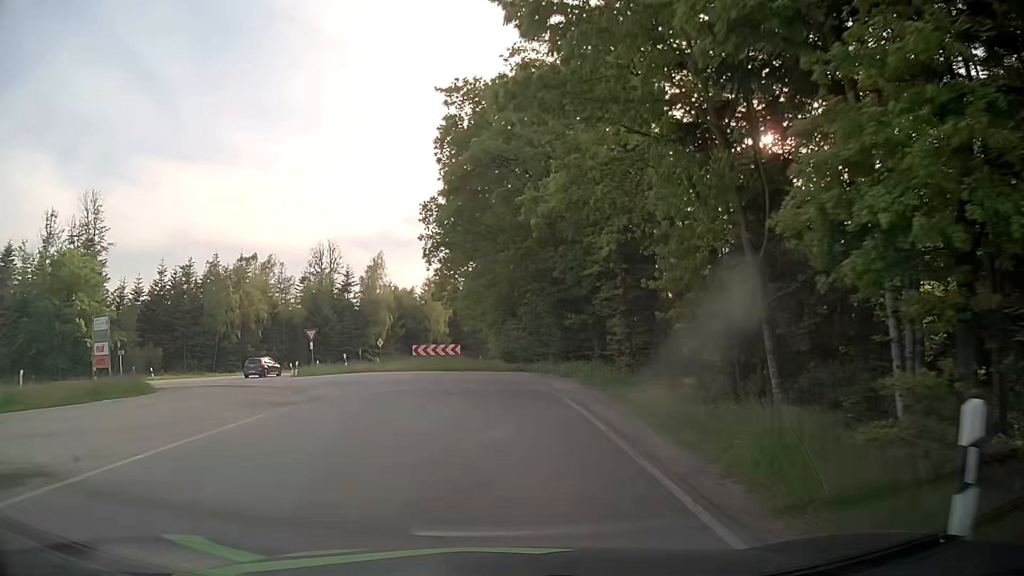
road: tertiary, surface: asphalt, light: Day
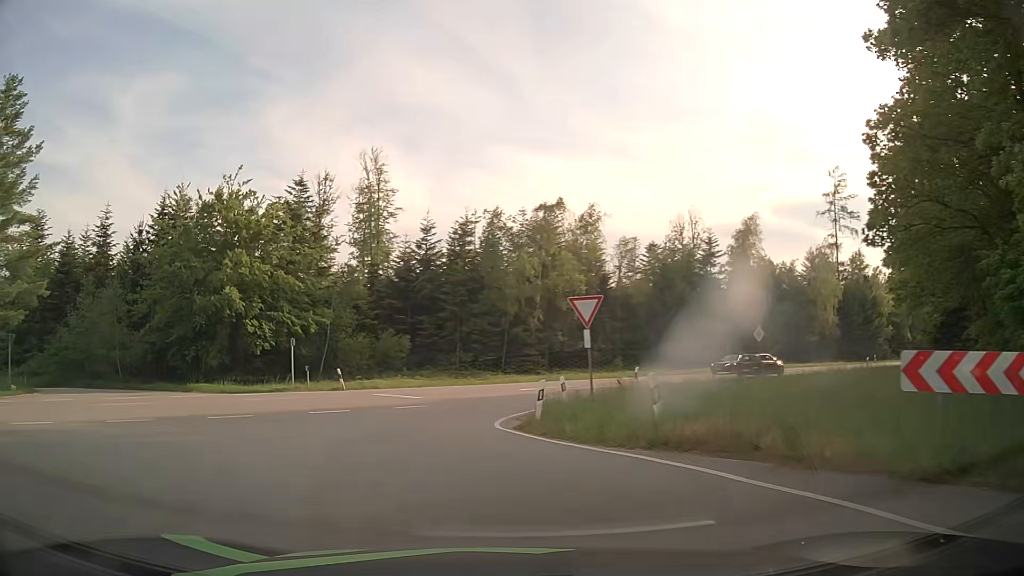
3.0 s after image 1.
(-4.2, +24.9) m; -32°
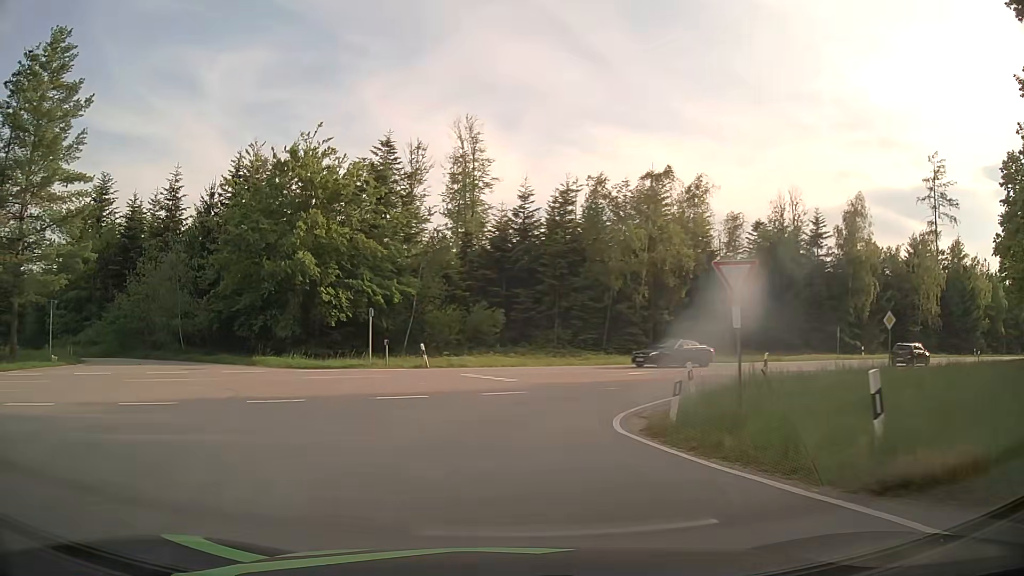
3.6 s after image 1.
(-0.3, +3.7) m; -8°
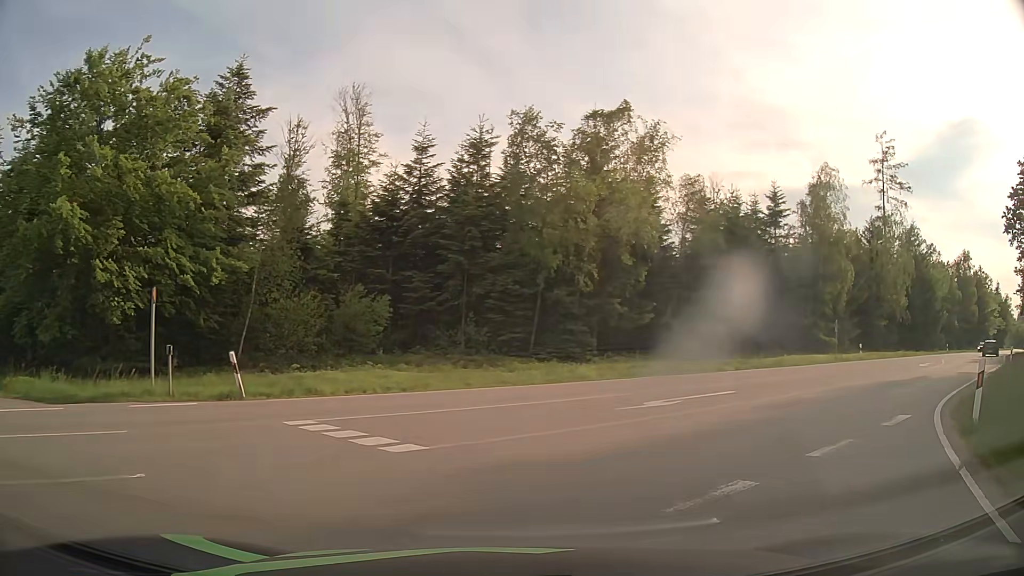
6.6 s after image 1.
(-0.1, +13.8) m; +12°
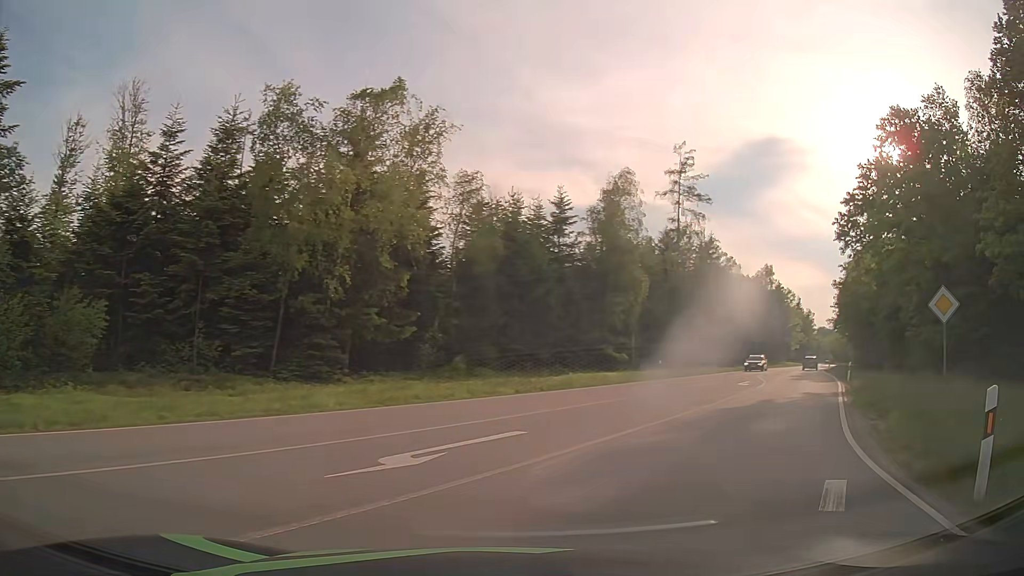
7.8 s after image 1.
(+0.7, +5.4) m; +17°
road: secondary
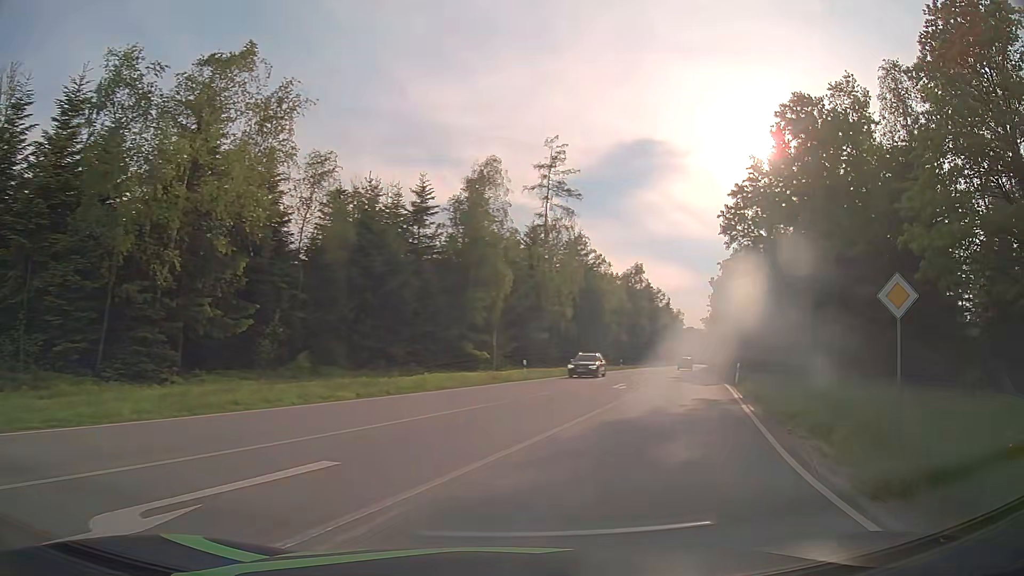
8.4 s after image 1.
(+0.4, +3.5) m; +12°
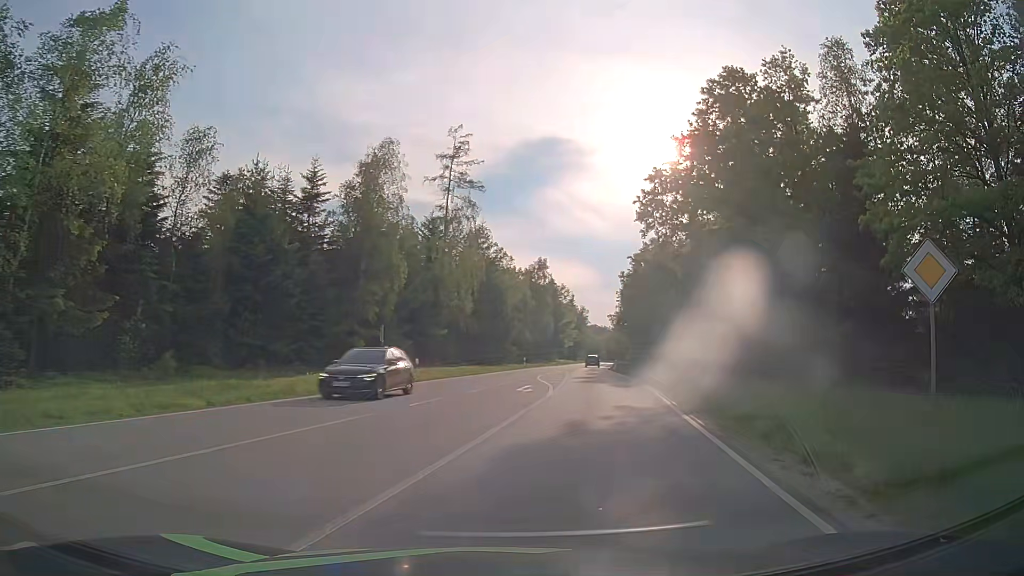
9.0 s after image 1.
(+0.3, +4.1) m; +8°
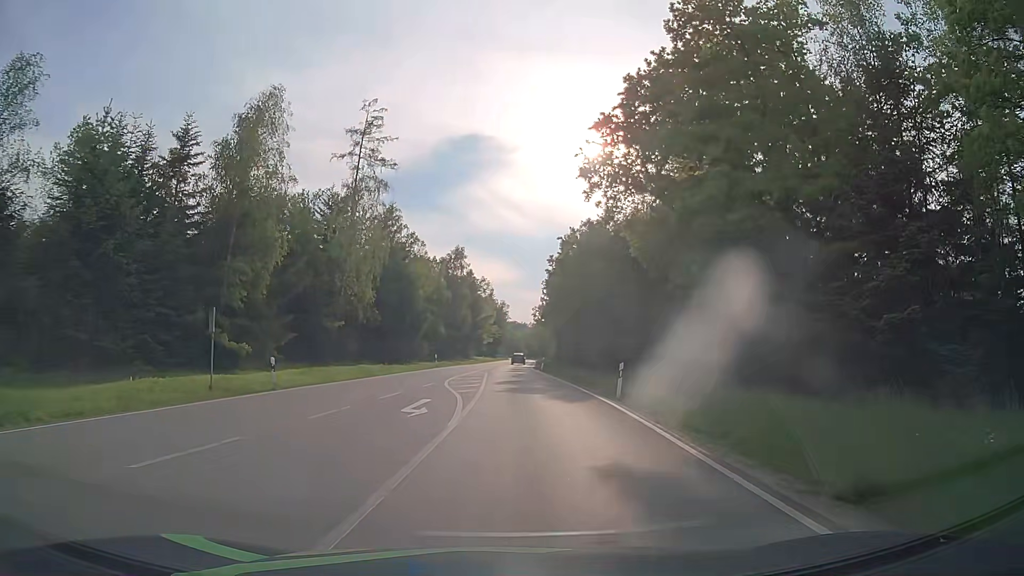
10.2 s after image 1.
(+0.8, +10.1) m; +8°
